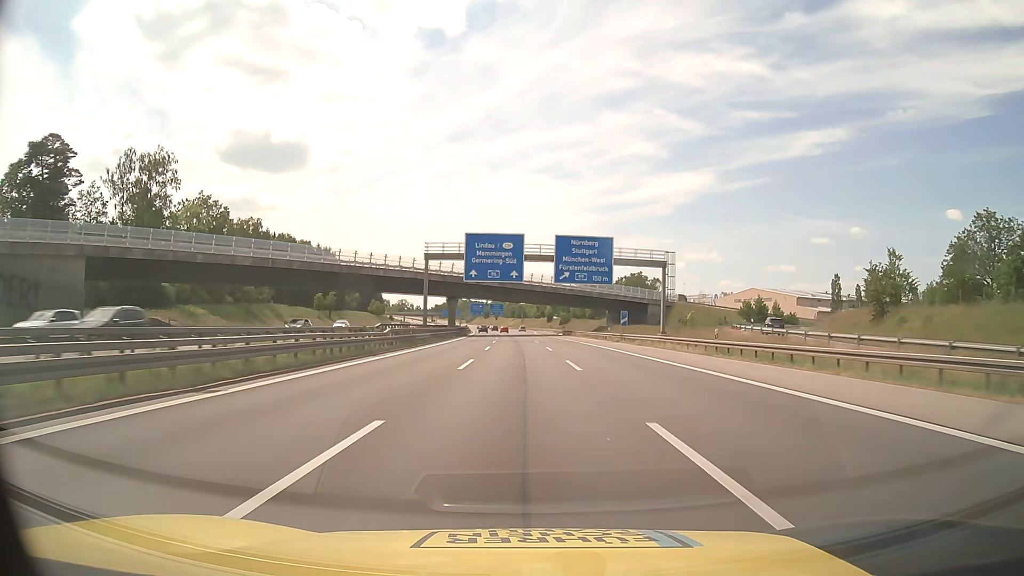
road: motorway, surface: asphalt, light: Day
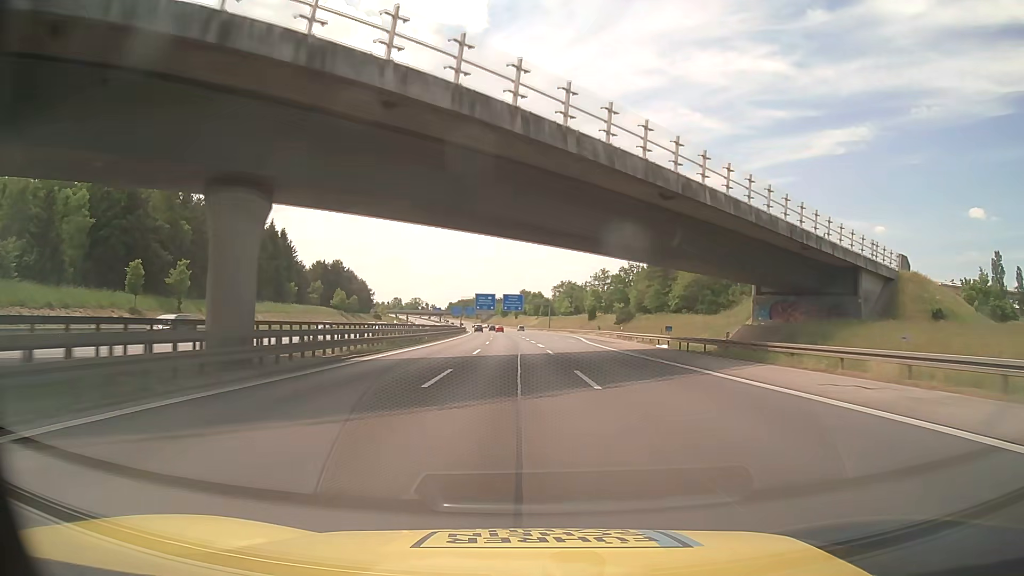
(-1.4, +78.3) m; -2°
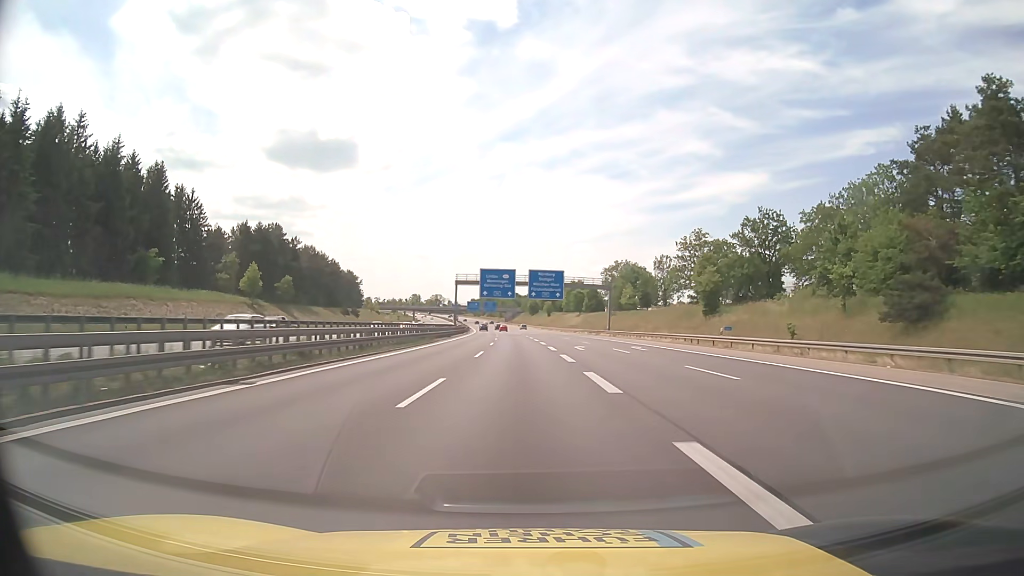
(-2.1, +78.8) m; -3°
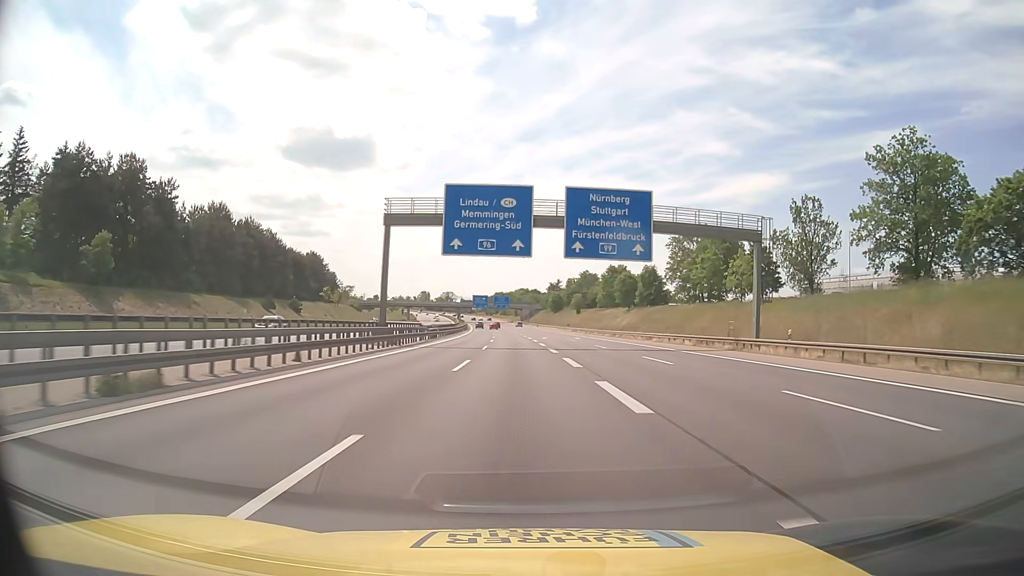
(-0.9, +63.2) m; -1°
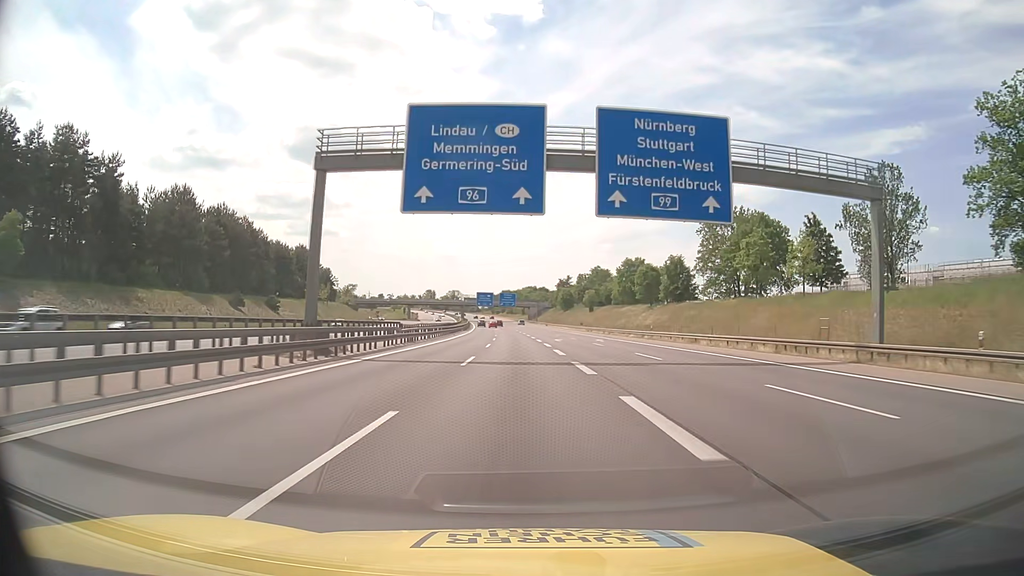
(-0.1, +15.8) m; -1°
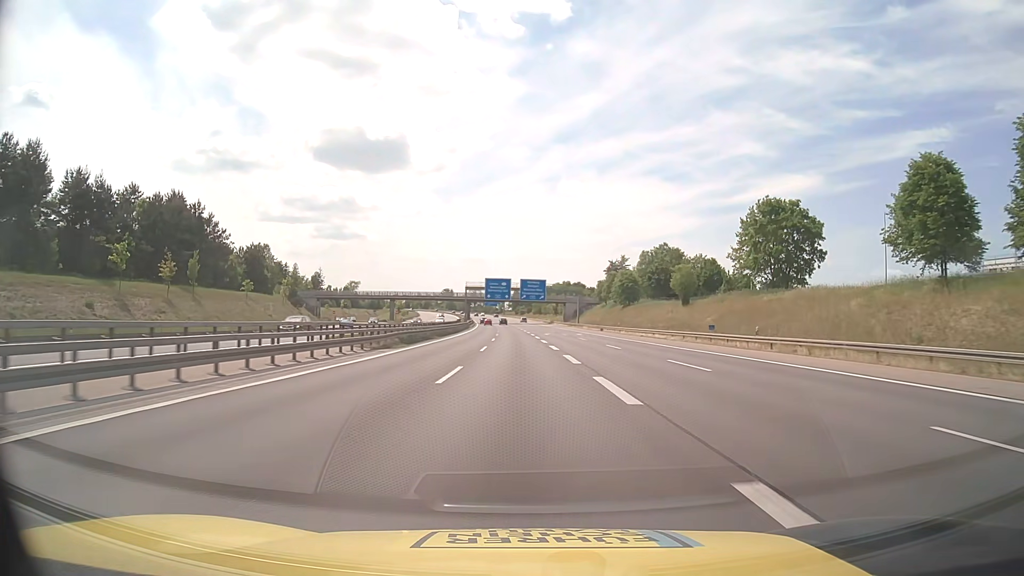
(-1.7, +79.0) m; -3°
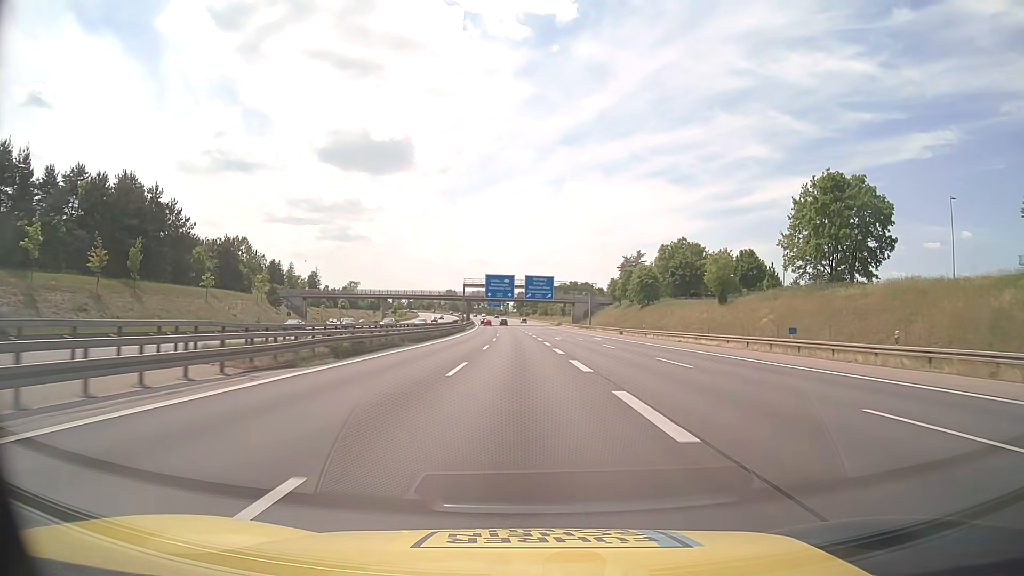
(-0.1, +15.8) m; 0°
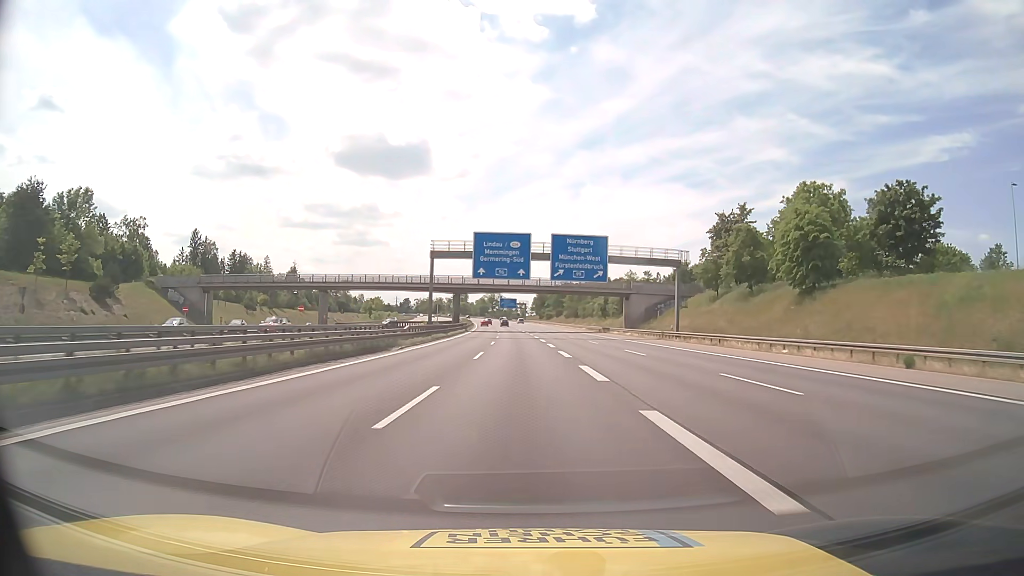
(-0.8, +63.0) m; -2°
(0, +10) (0, +20) (0, +30) (0, +40) (-1, +50) (-1, +60) (-1, +70) (-2, +80) (-2, +90) (-2, +100) m
